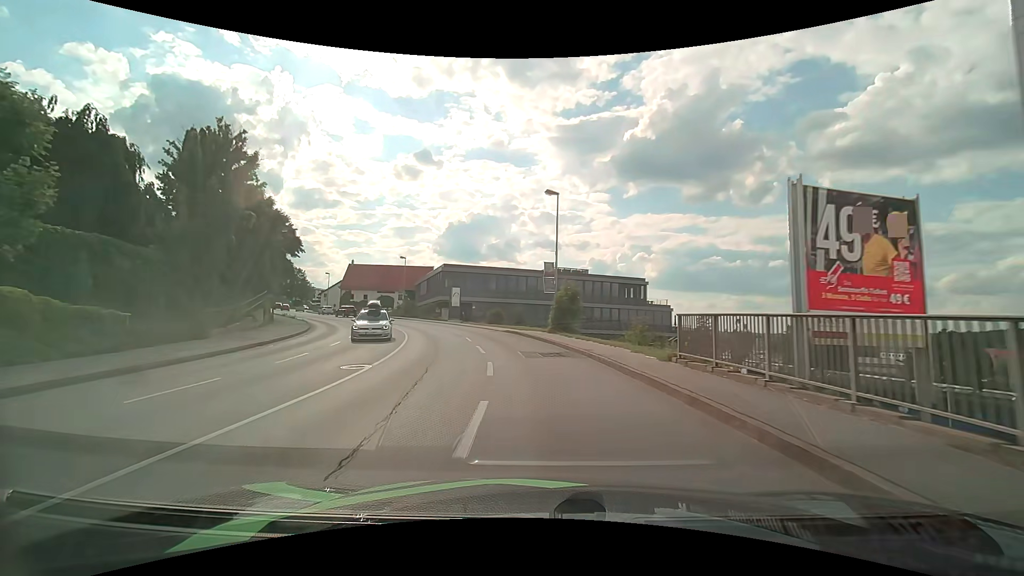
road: tertiary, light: Day
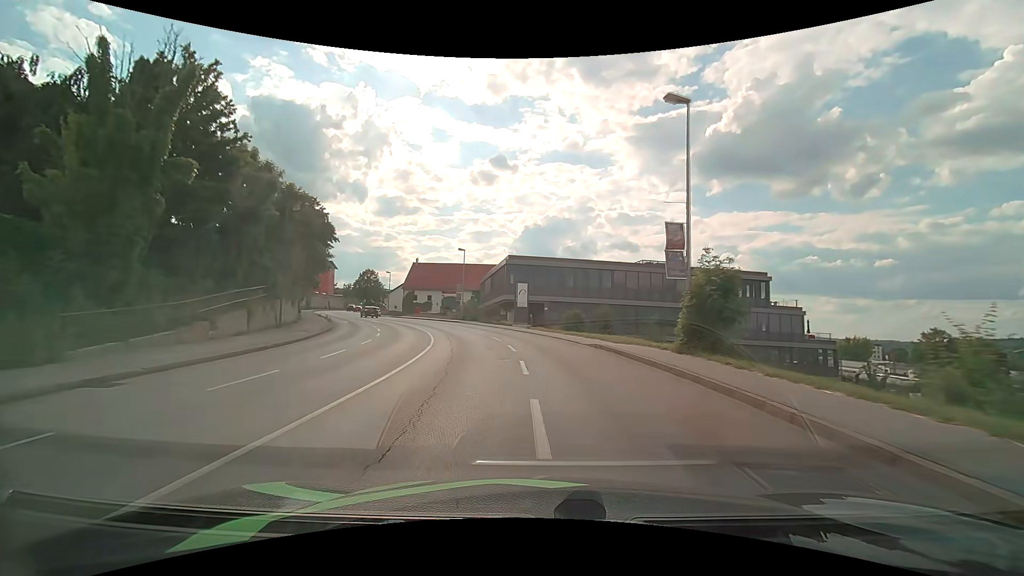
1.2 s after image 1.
(-0.9, +12.1) m; -9°
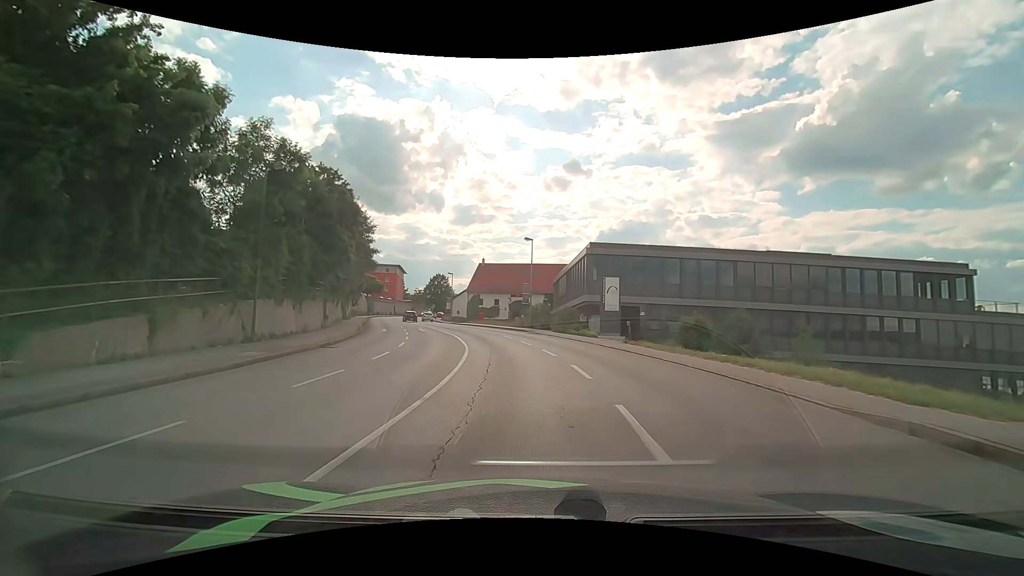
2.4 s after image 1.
(-0.9, +12.0) m; -8°
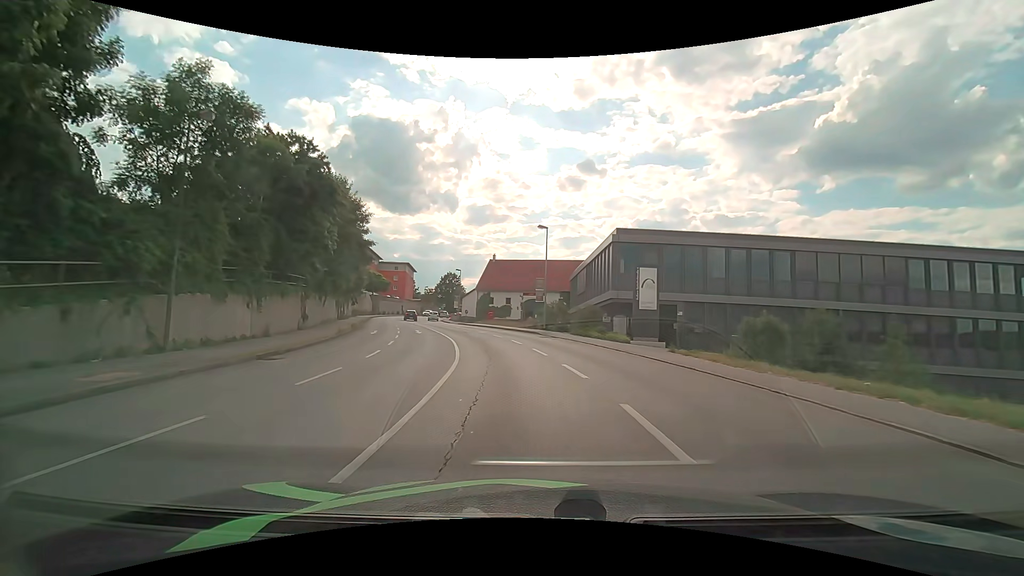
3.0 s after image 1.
(-0.1, +6.0) m; -2°
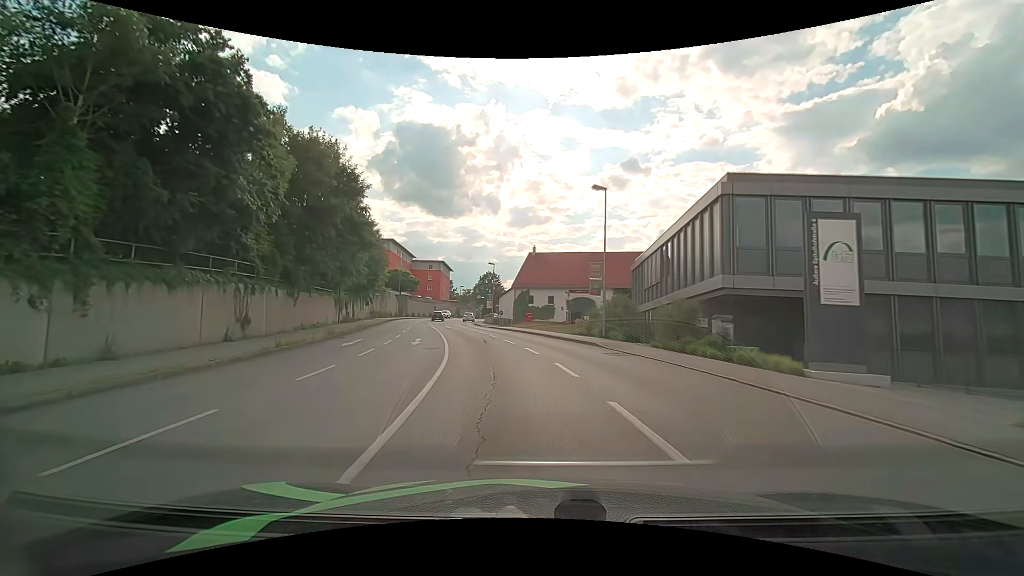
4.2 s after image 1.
(-0.4, +11.9) m; -5°
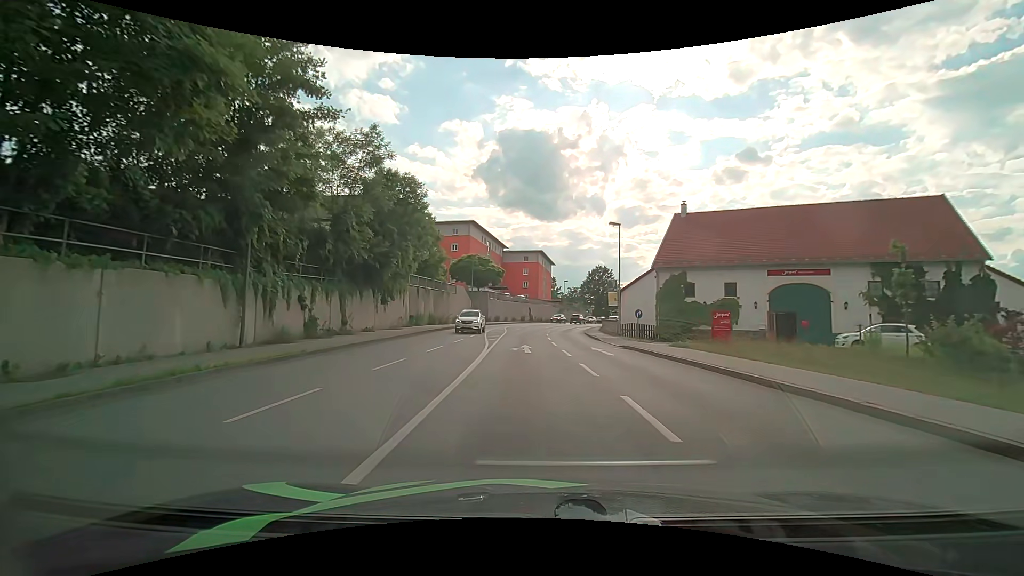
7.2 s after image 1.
(-3.7, +28.7) m; -12°
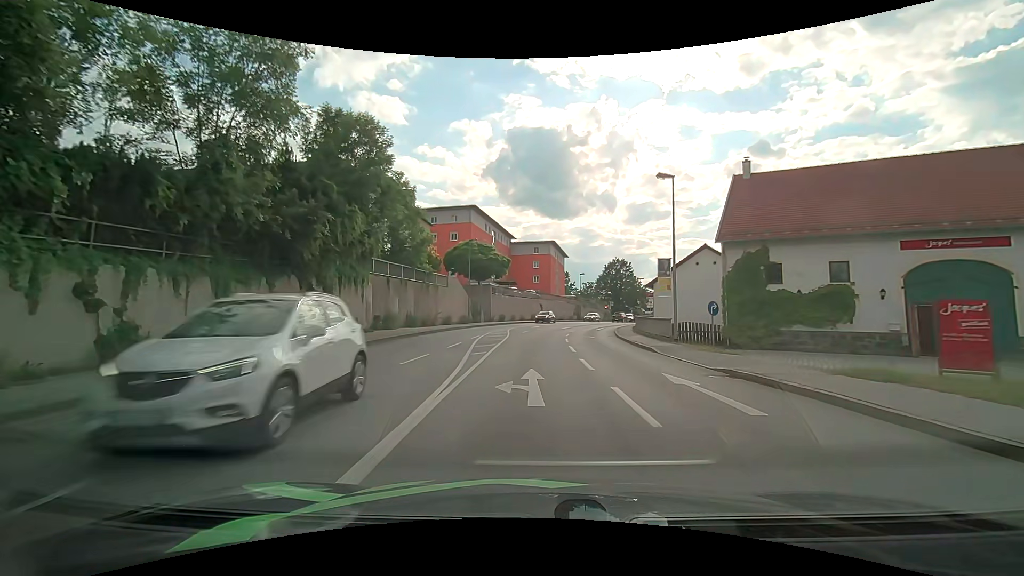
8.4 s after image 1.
(-0.2, +11.2) m; -1°
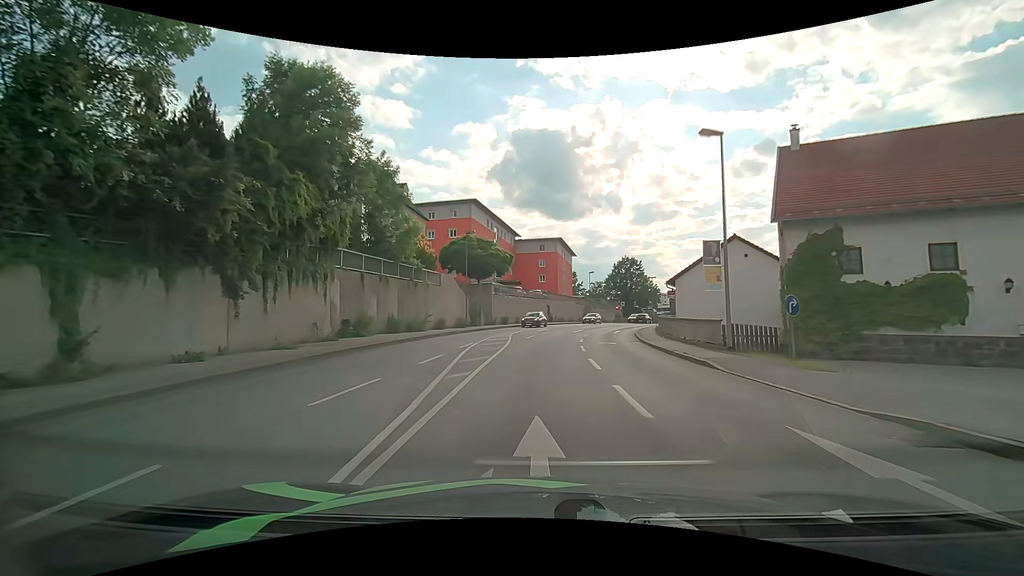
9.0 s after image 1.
(-0.1, +5.6) m; -1°
(0, +10) (0, +20) (0, +30) (0, +40) (+2, +50) (+5, +59) (+9, +69) (+14, +78) (+18, +86) (+24, +95) m
